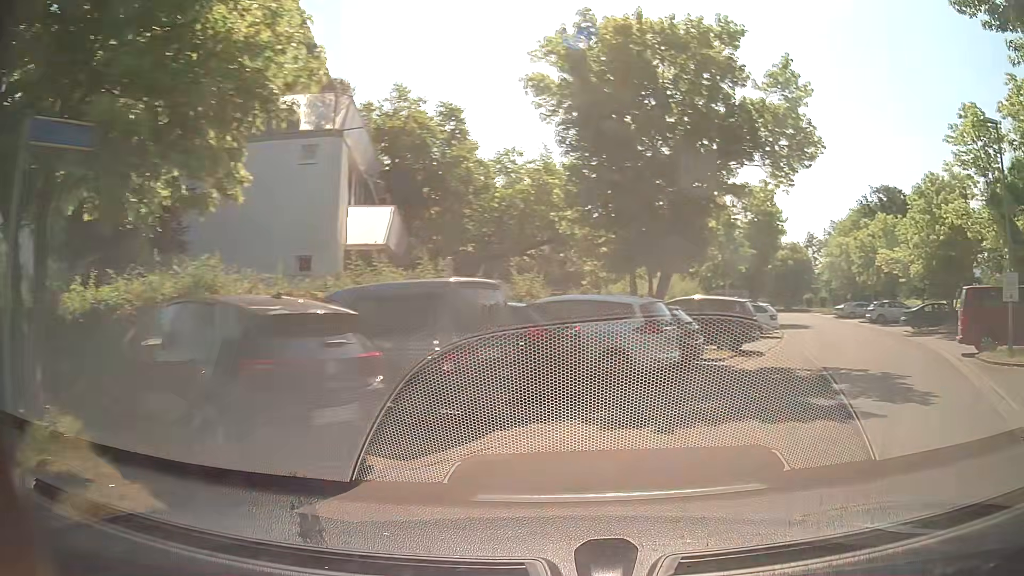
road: residential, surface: asphalt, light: Day
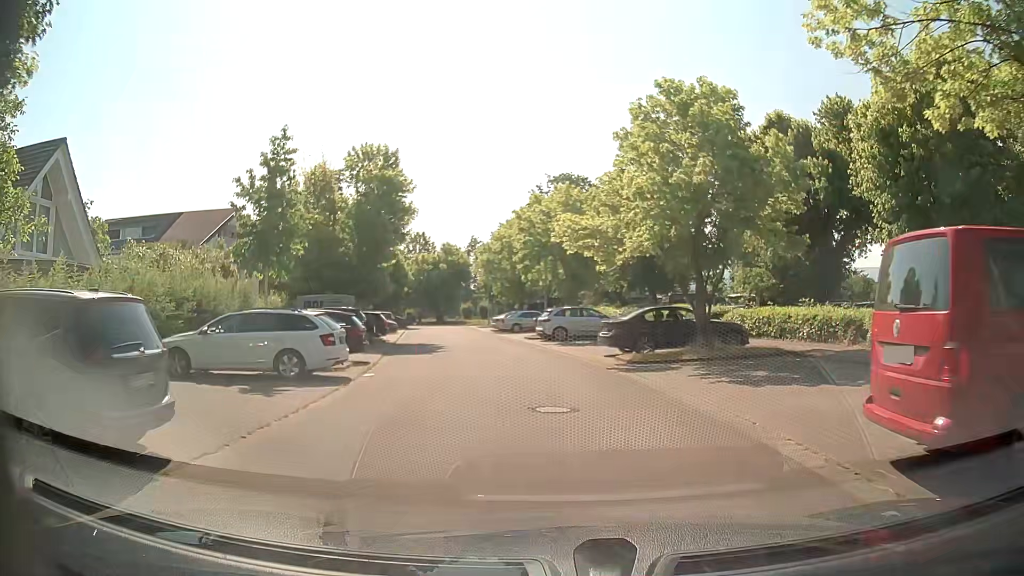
(+5.4, +14.5) m; +25°
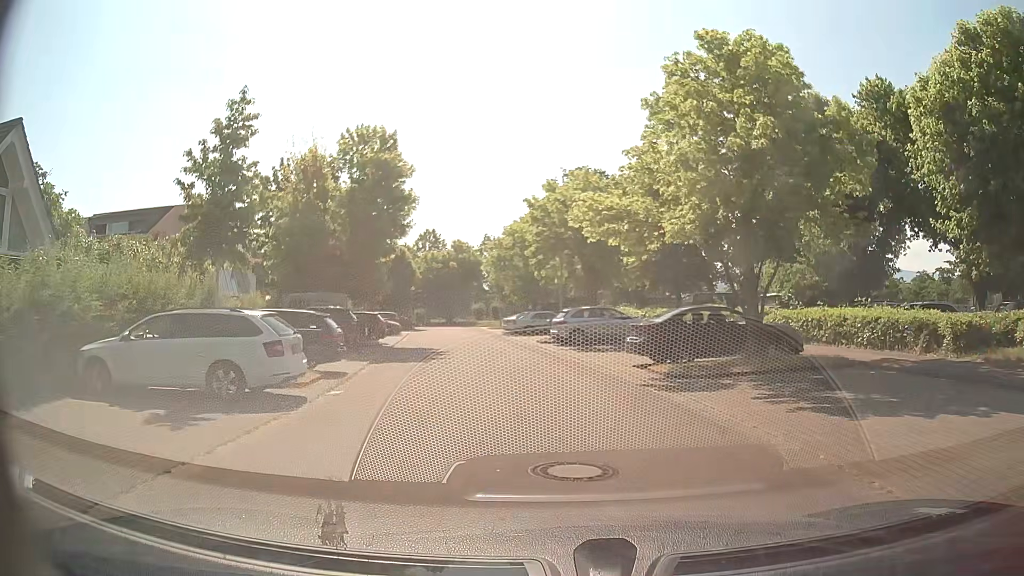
(-0.1, +3.6) m; -2°
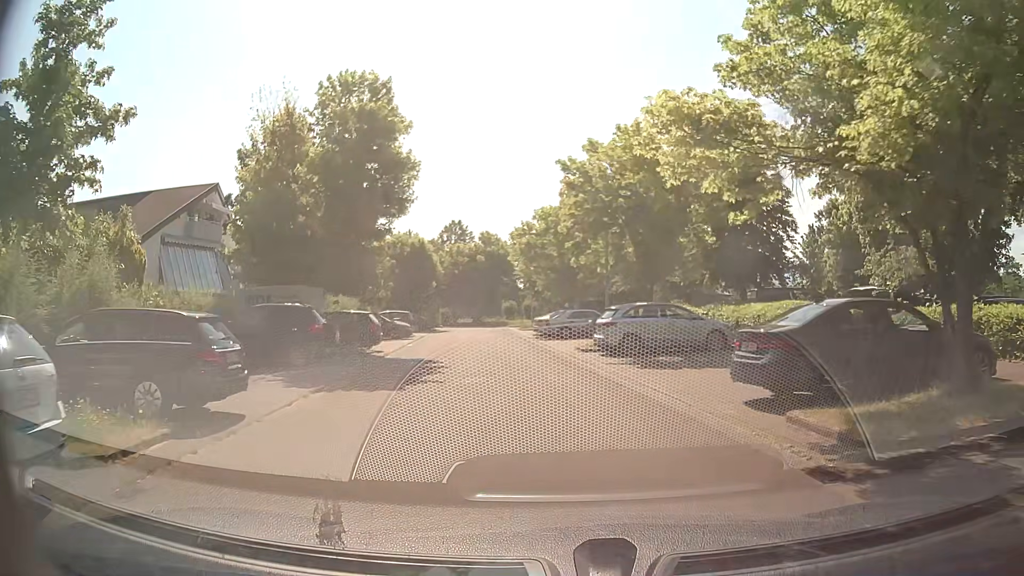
(-0.1, +7.3) m; -3°
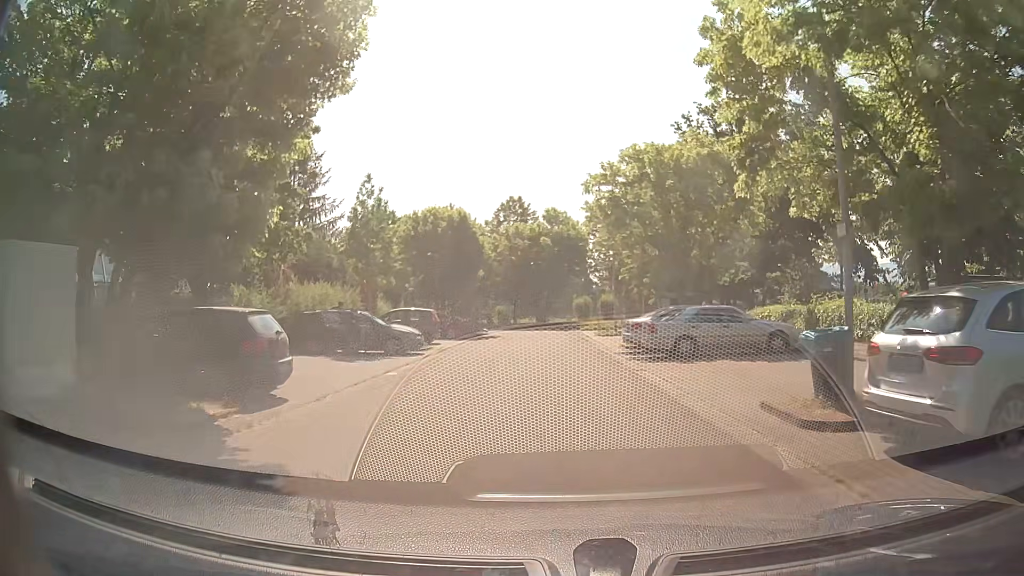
(-1.0, +14.8) m; -7°
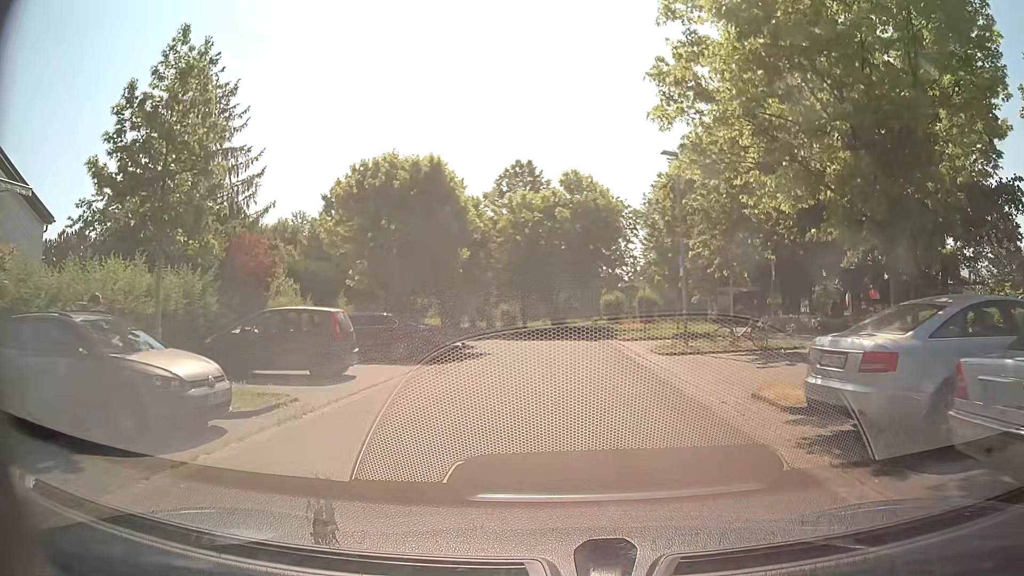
(0.0, +14.9) m; -1°
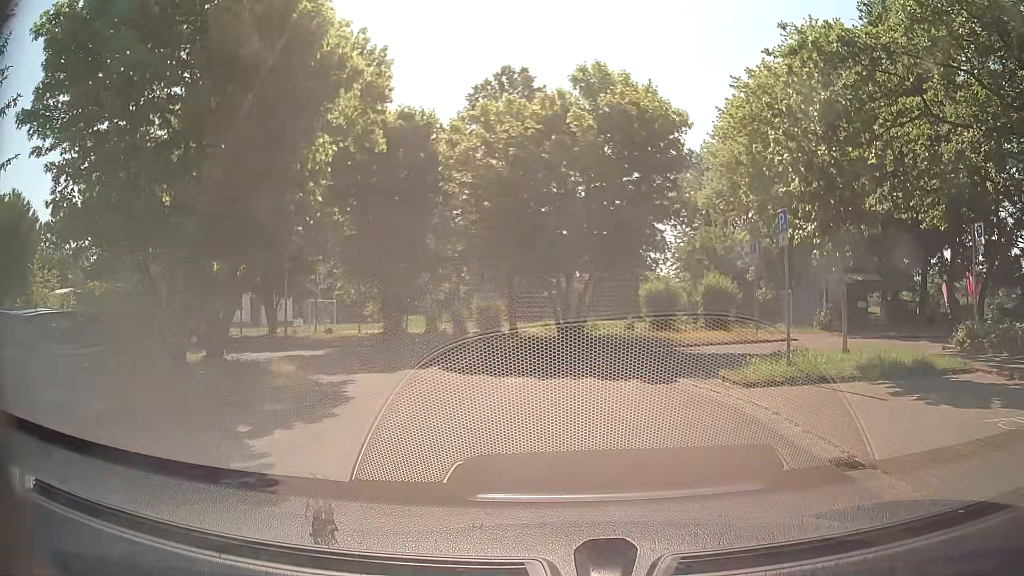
(+0.1, +17.7) m; 0°
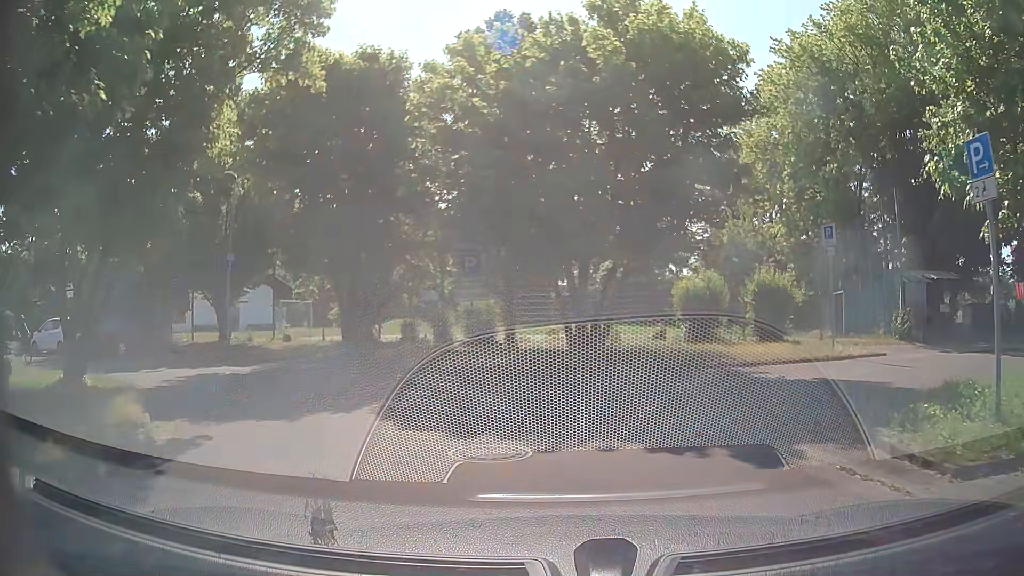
(0.0, +6.0) m; 0°
